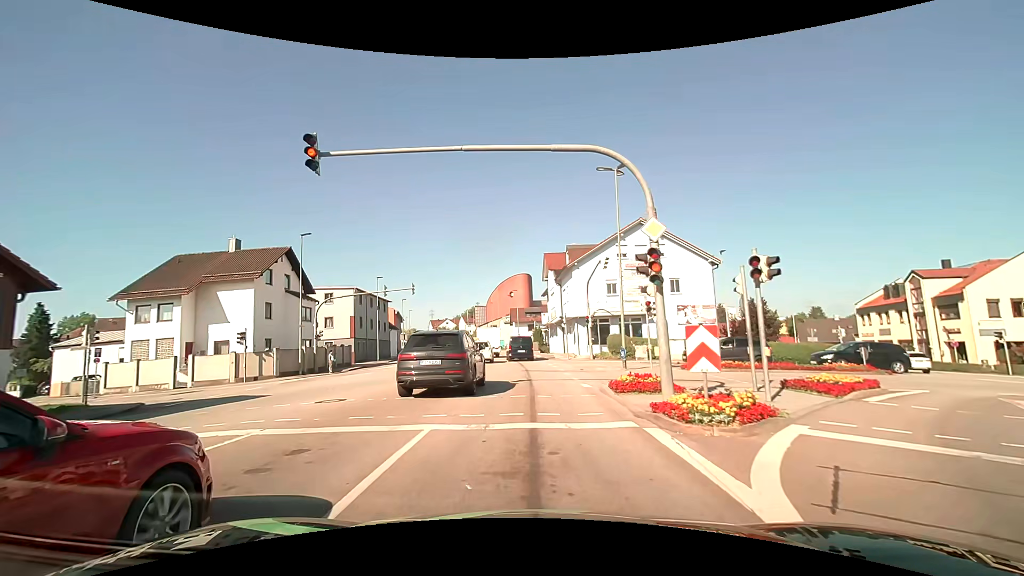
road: tertiary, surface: asphalt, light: Day
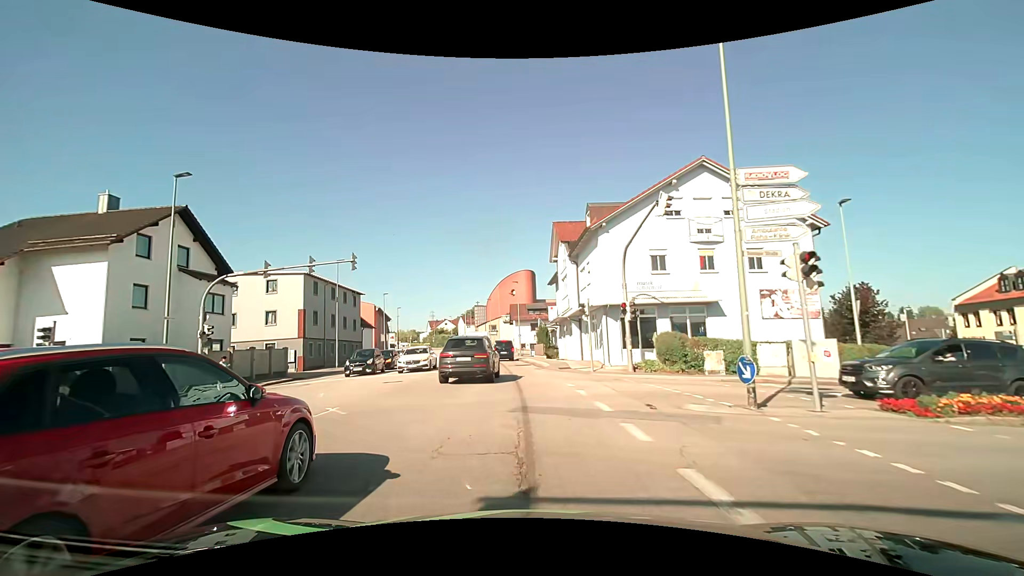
(+0.1, +13.9) m; 0°
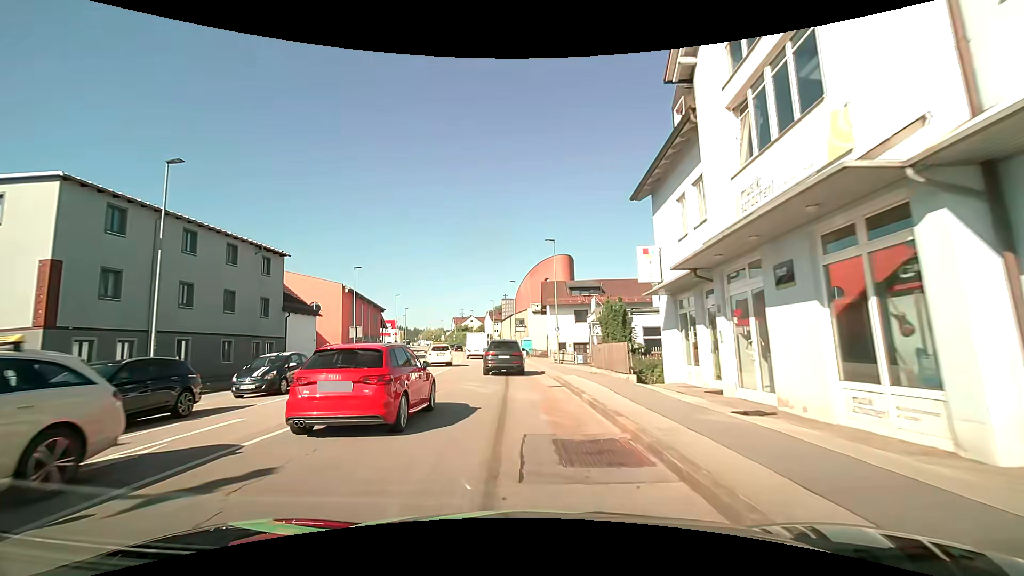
(-0.7, +27.3) m; -3°
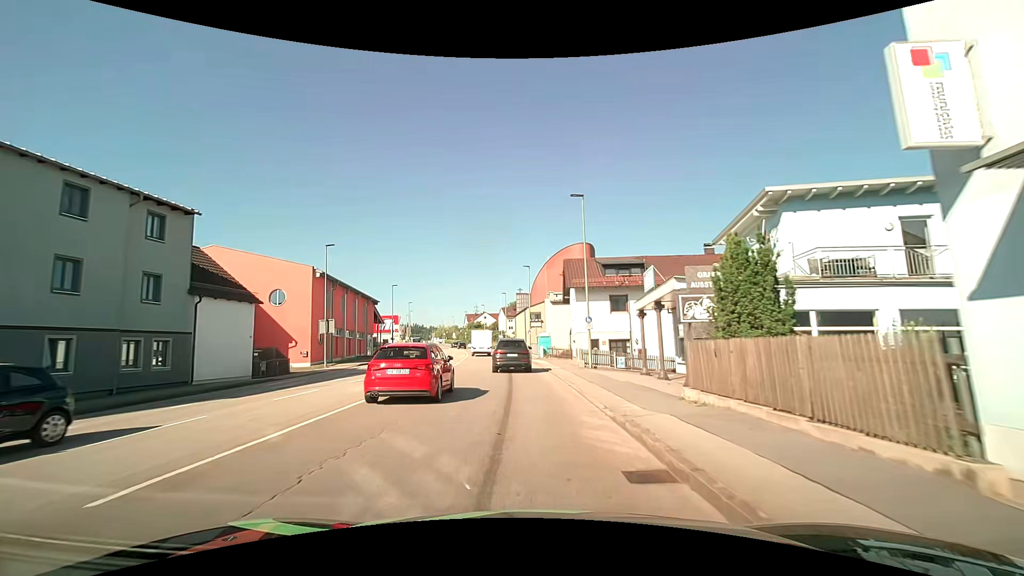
(-0.3, +11.8) m; -2°
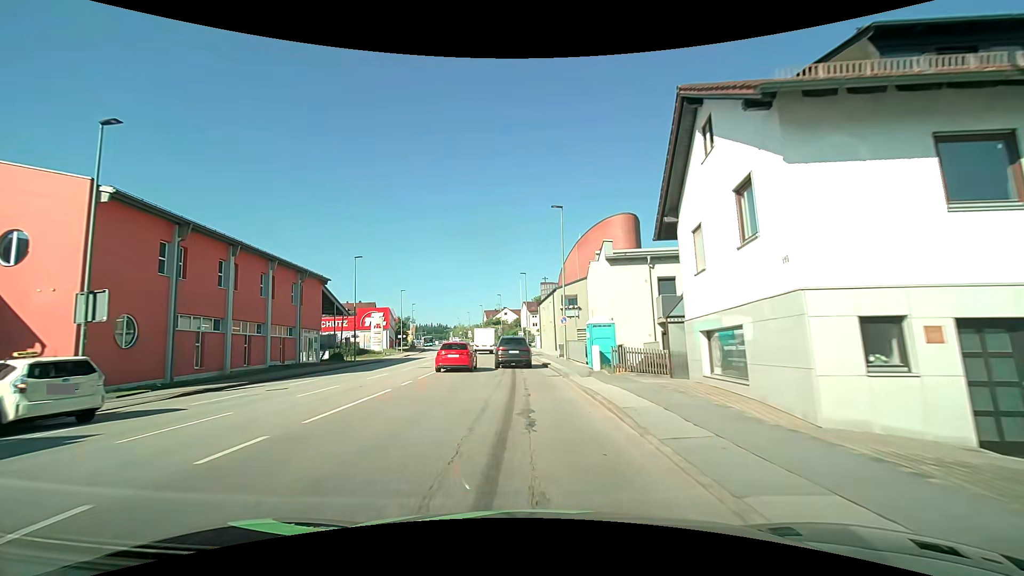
(-0.8, +25.2) m; -3°
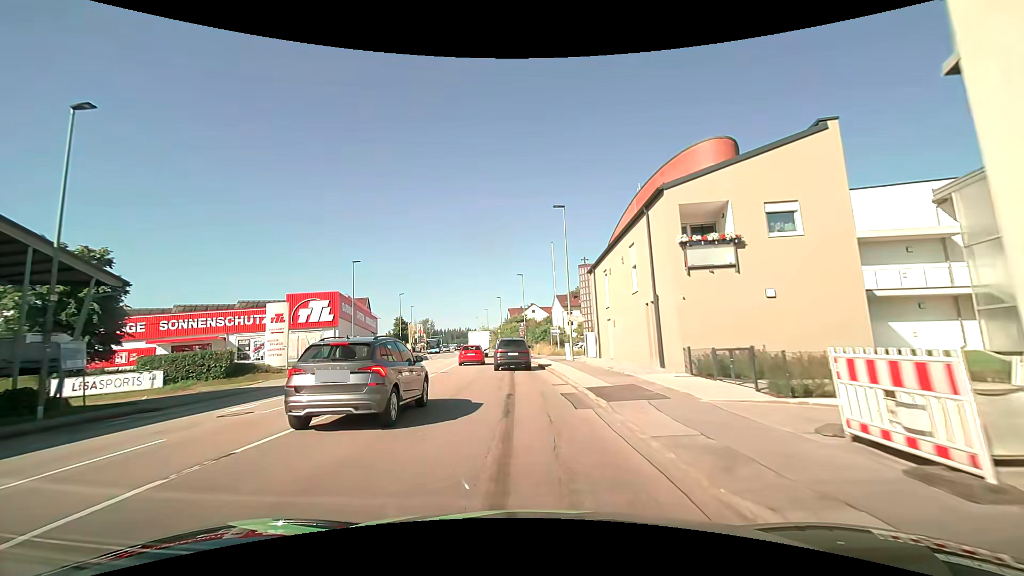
(-1.1, +33.8) m; -3°
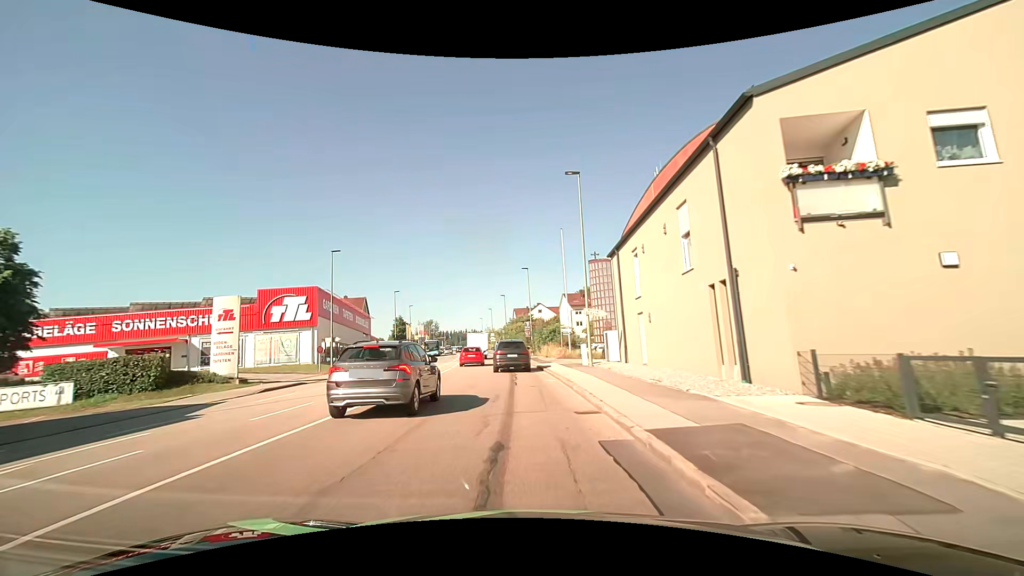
(0.0, +6.7) m; -1°
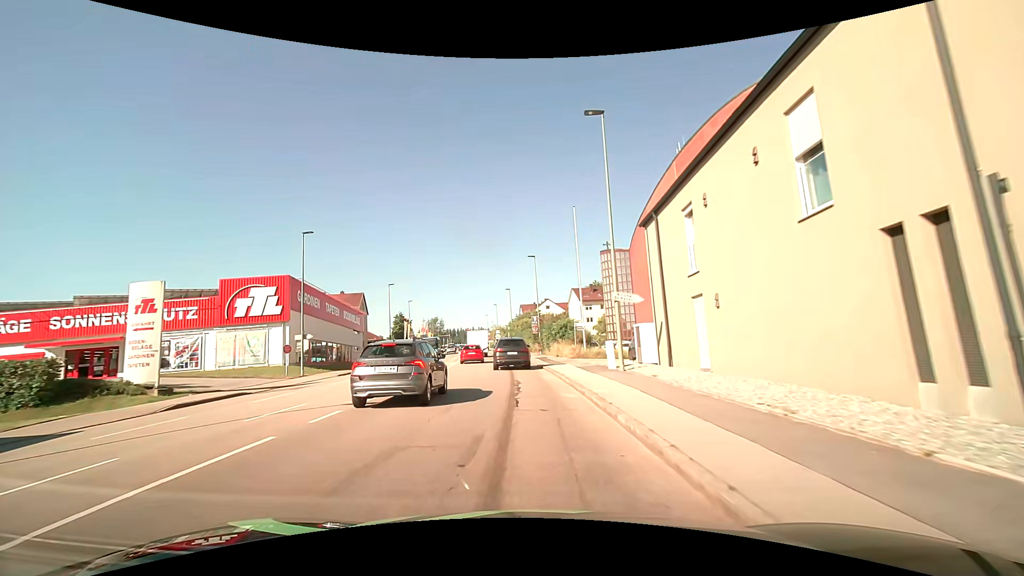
(0.0, +6.7) m; -1°
(0, +10) (0, +20) (-1, +30) (-2, +40) (-3, +50) (-4, +60) (-5, +70) (-7, +80) (-8, +90) (-9, +99) m
